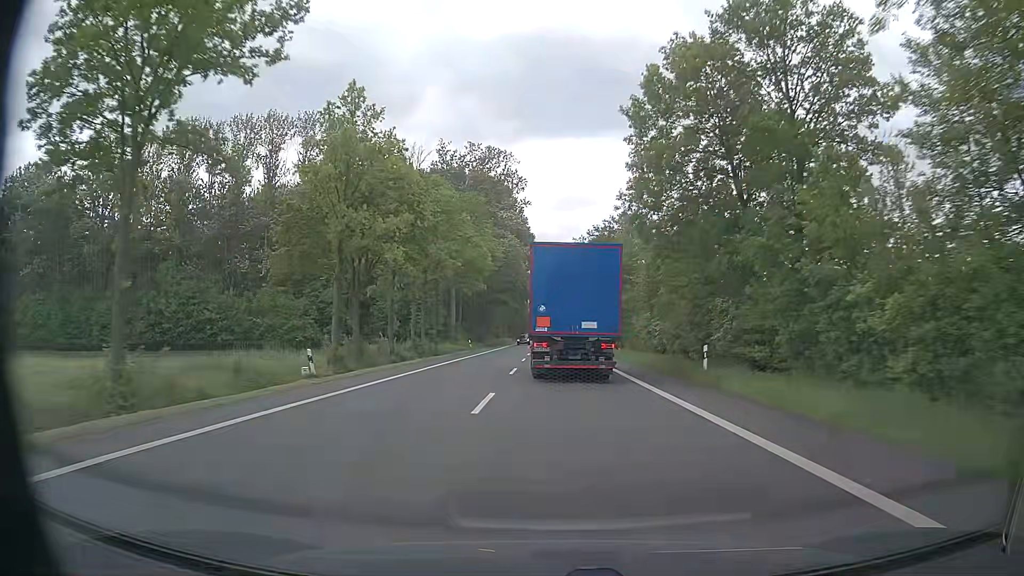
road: primary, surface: asphalt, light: Day
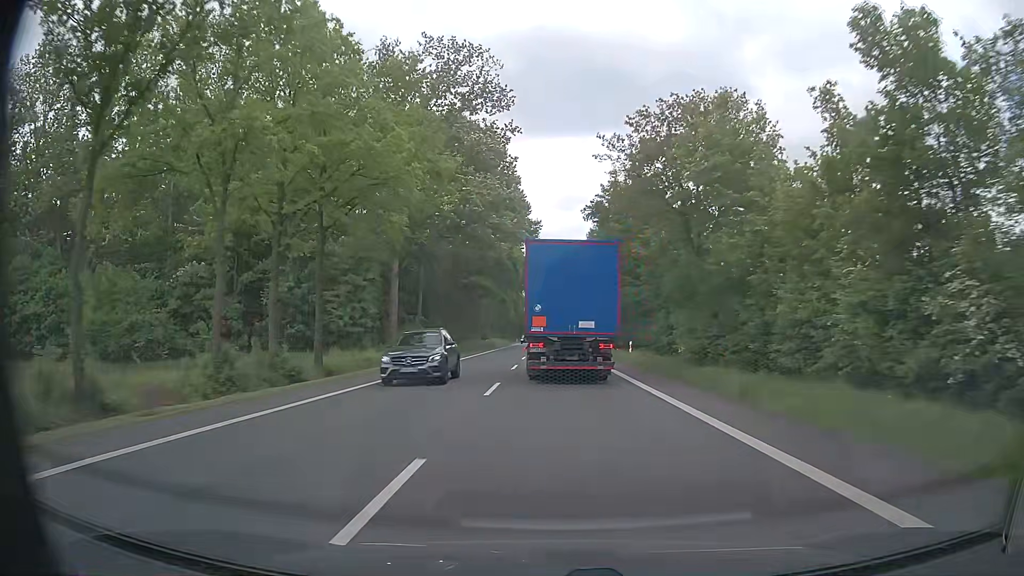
(-0.2, +32.5) m; 0°
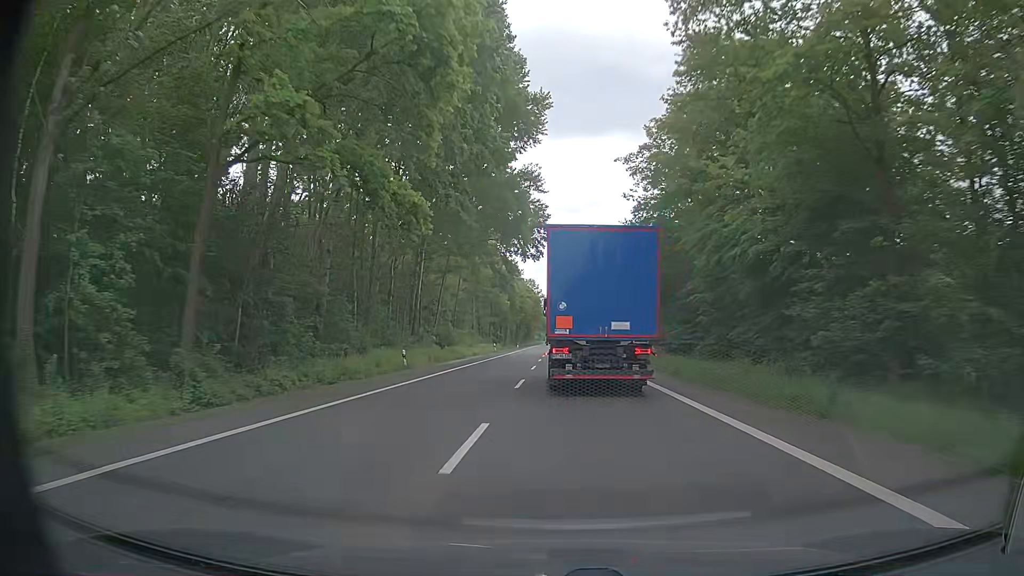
(-0.5, +57.0) m; -1°
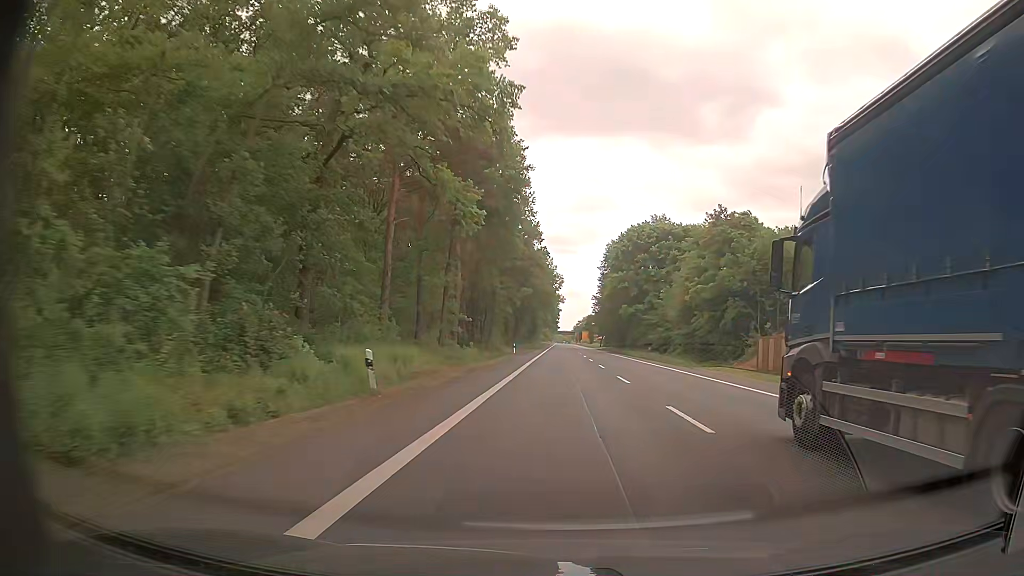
(-2.8, +70.0) m; 0°
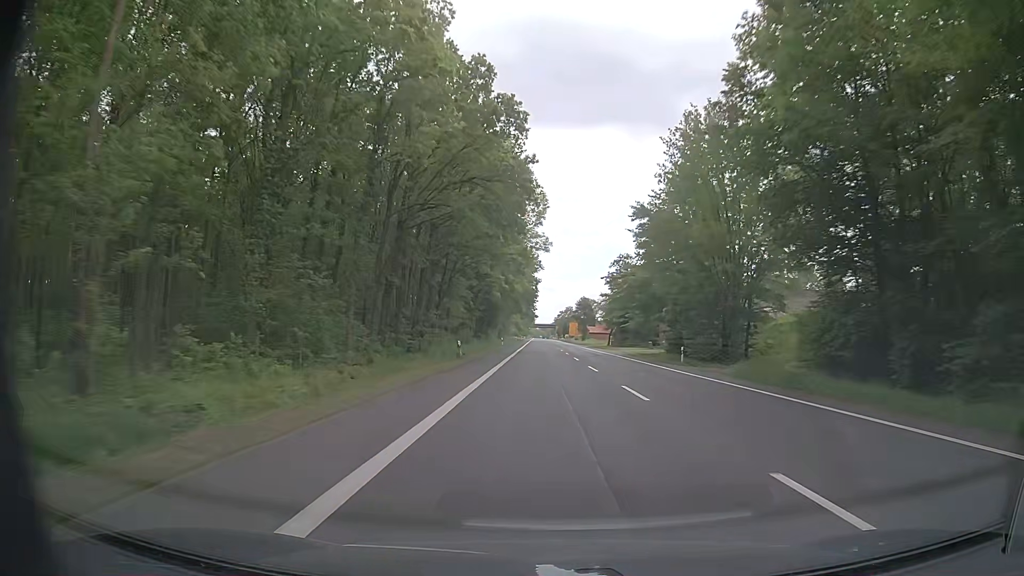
(+1.2, +79.9) m; +1°
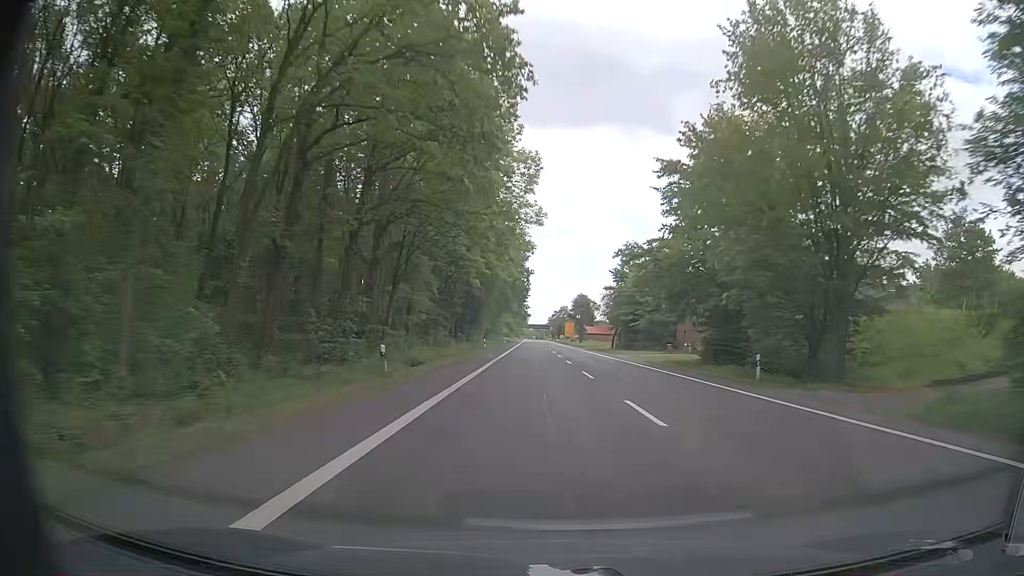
(+0.1, +16.1) m; +1°
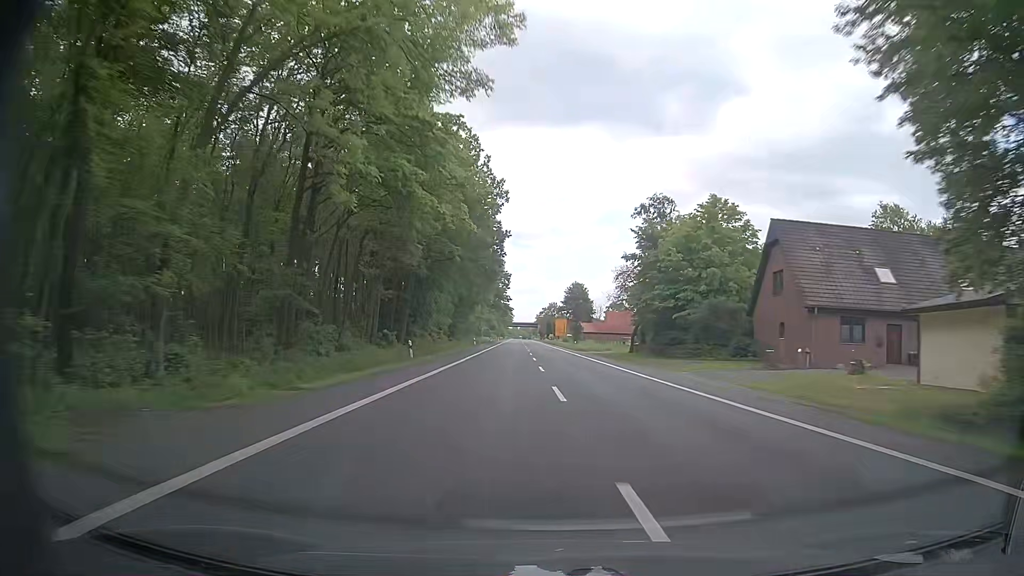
(+0.4, +32.2) m; +2°
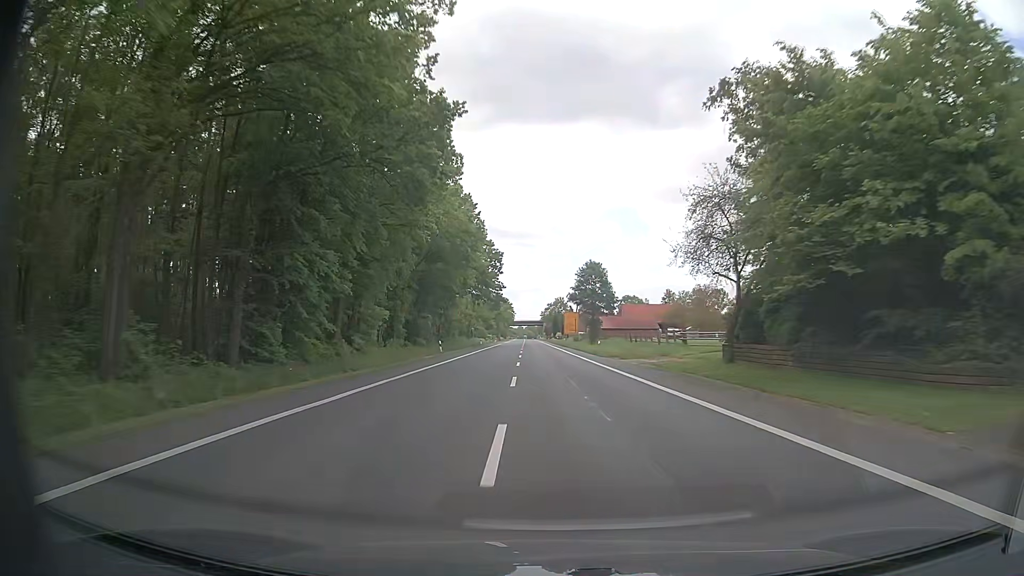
(-0.2, +32.2) m; -1°
(0, +10) (0, +20) (0, +30) (0, +40) (-1, +50) (-1, +60) (-1, +70) (-1, +80) (-2, +90) (-2, +100) m
